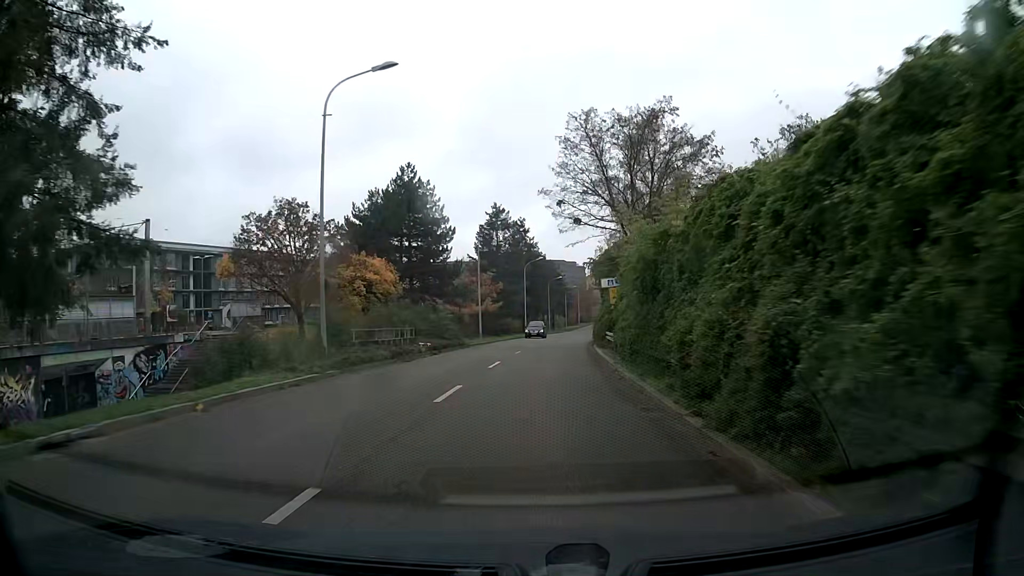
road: tertiary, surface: asphalt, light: Day
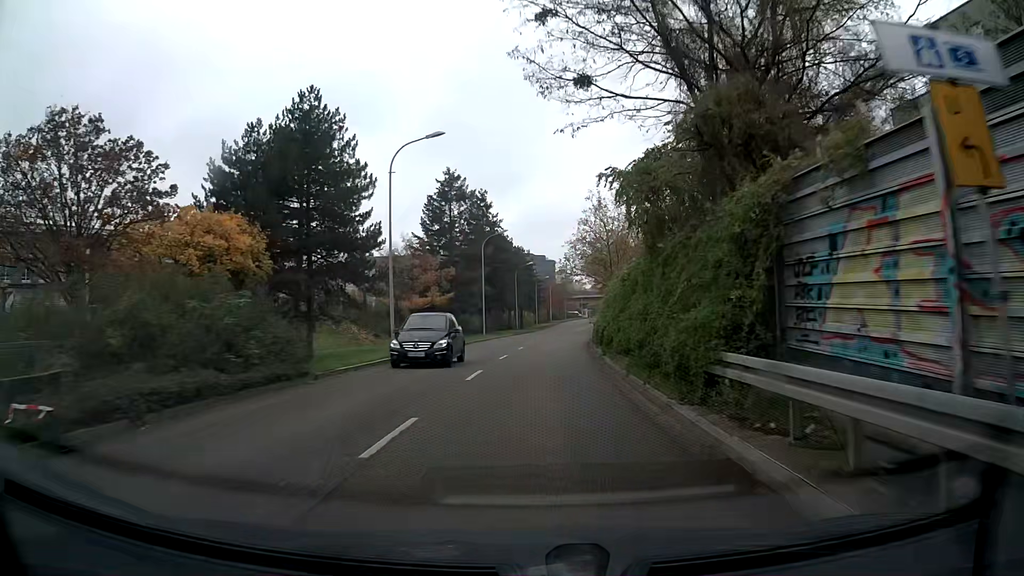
(+0.5, +22.8) m; +3°
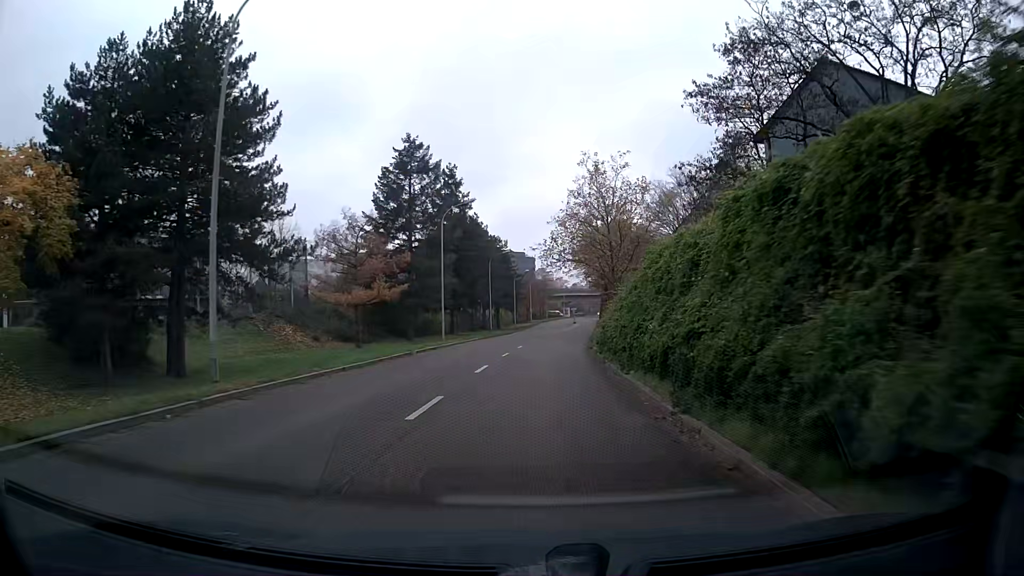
(+0.3, +15.1) m; +2°
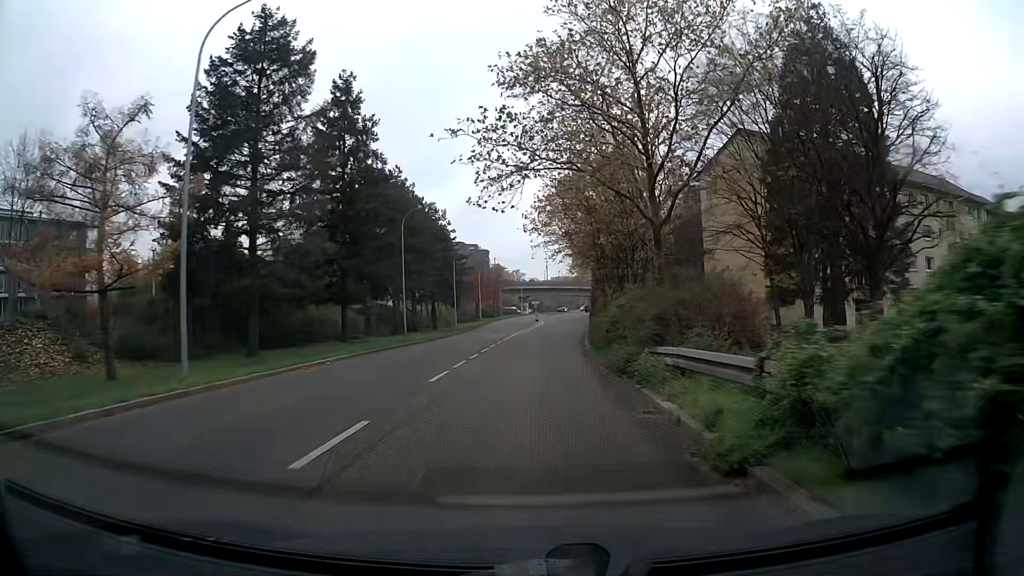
(+0.9, +30.2) m; +3°
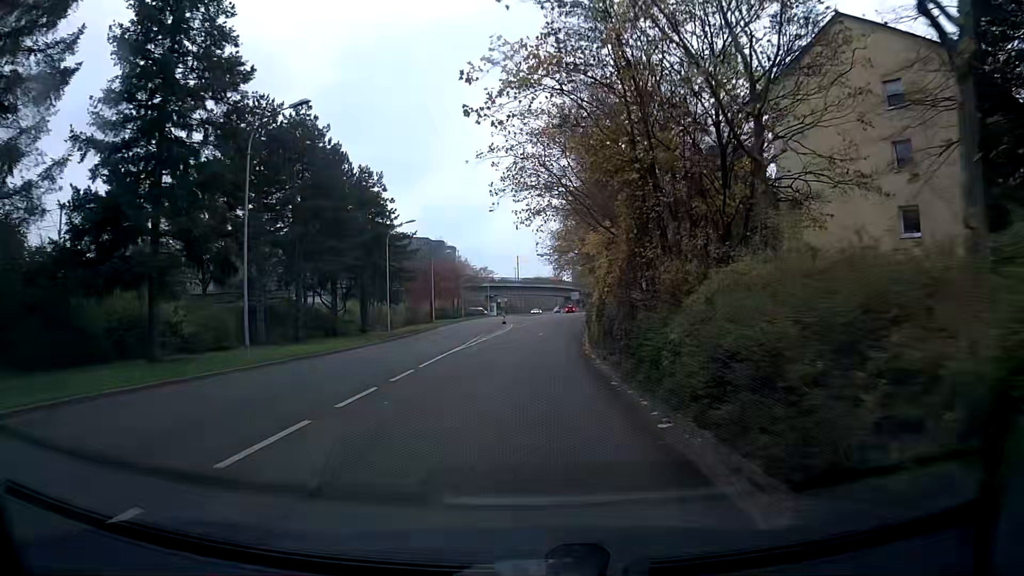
(+0.5, +22.5) m; +2°
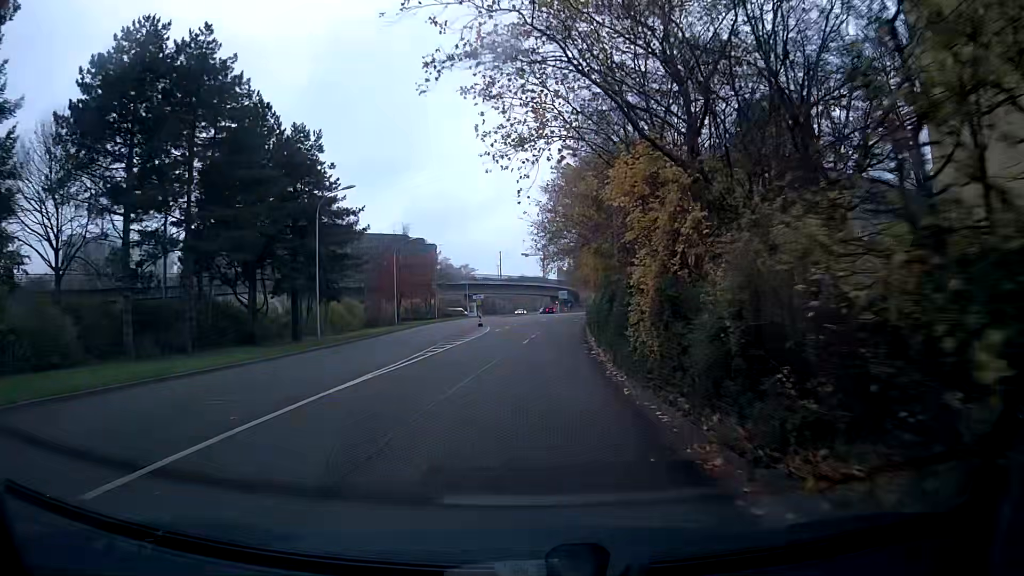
(+0.2, +14.9) m; +2°
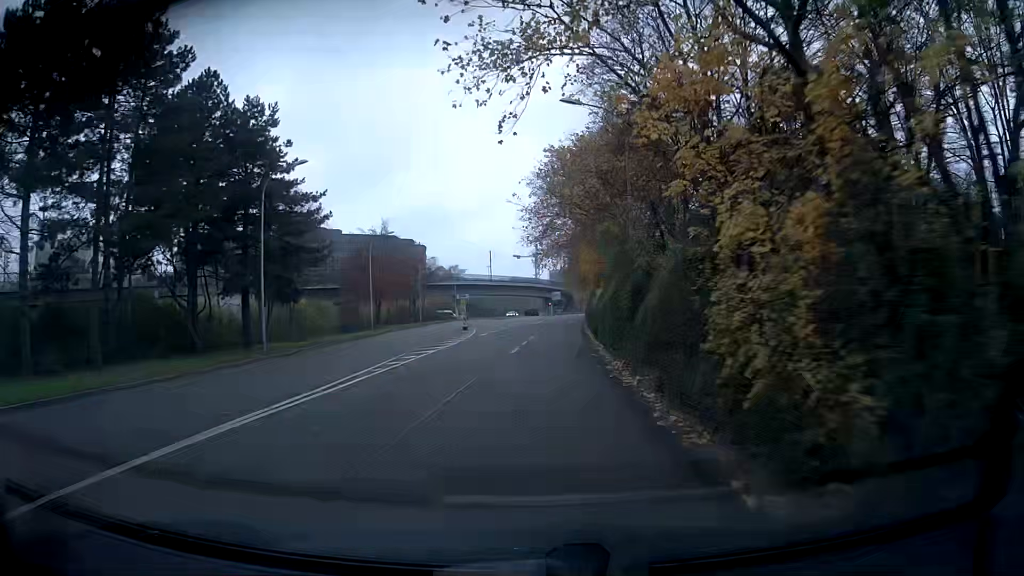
(0.0, +7.5) m; +1°
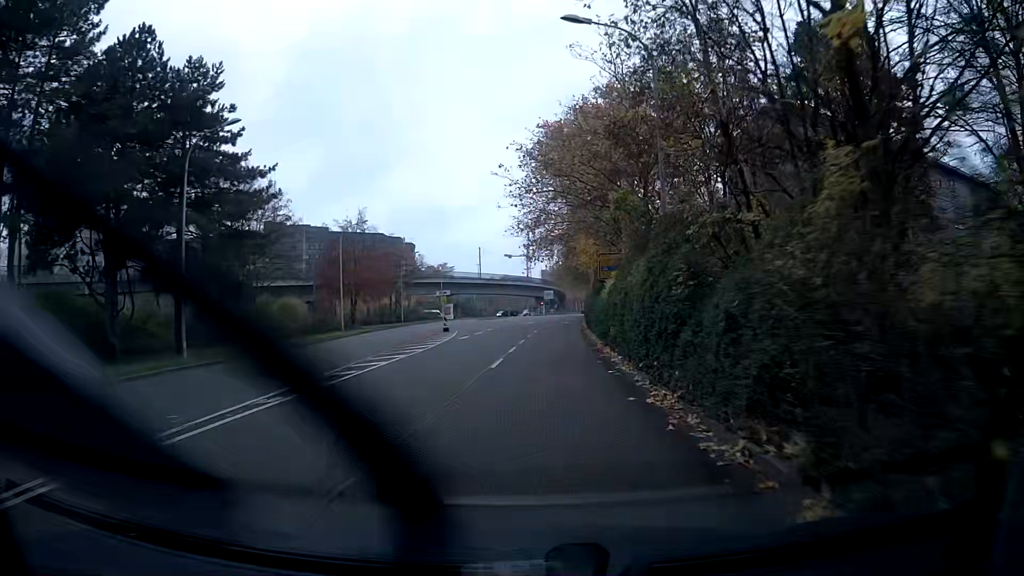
(0.0, +7.4) m; +1°
